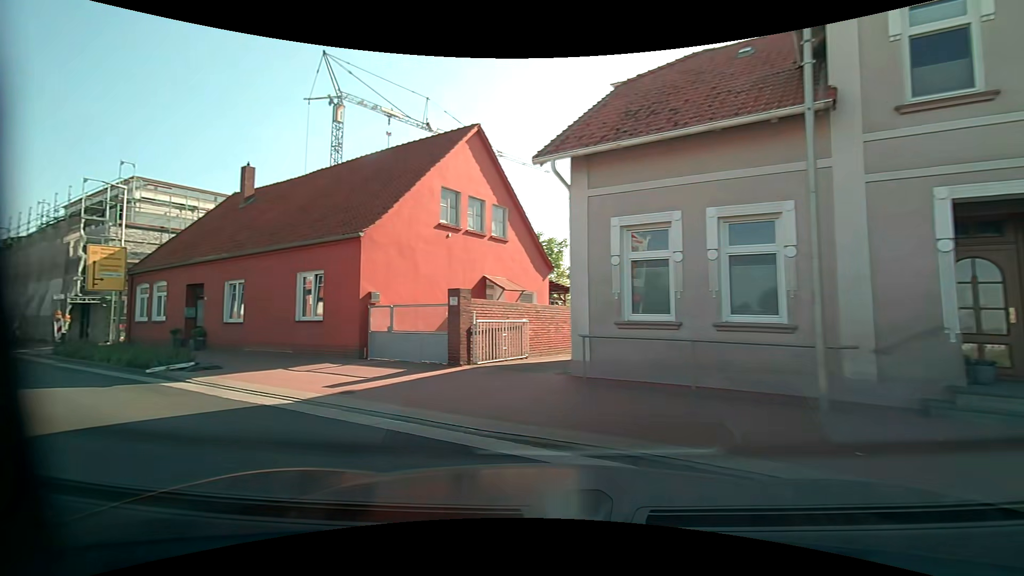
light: Day
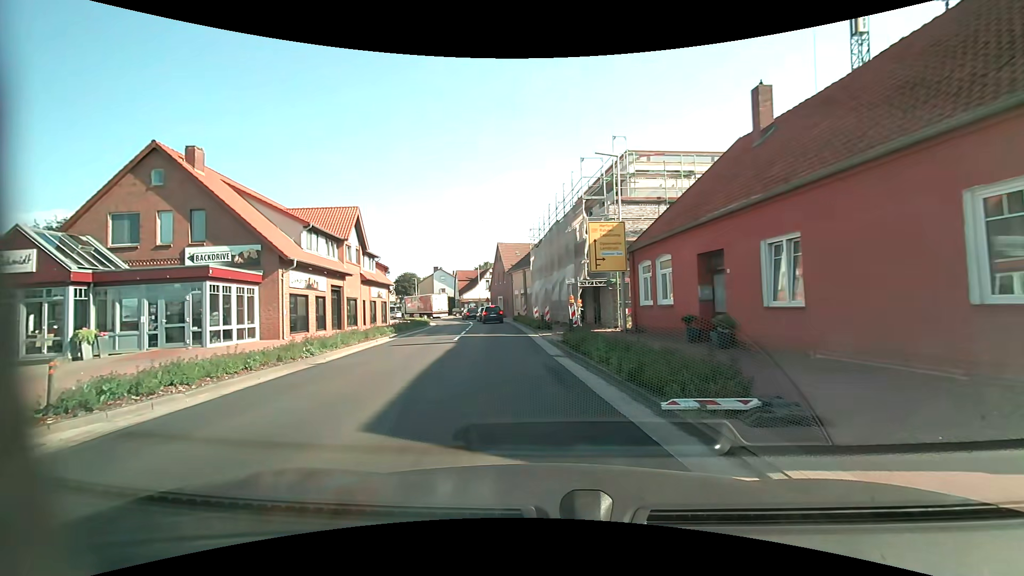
(-5.2, +7.5) m; -58°
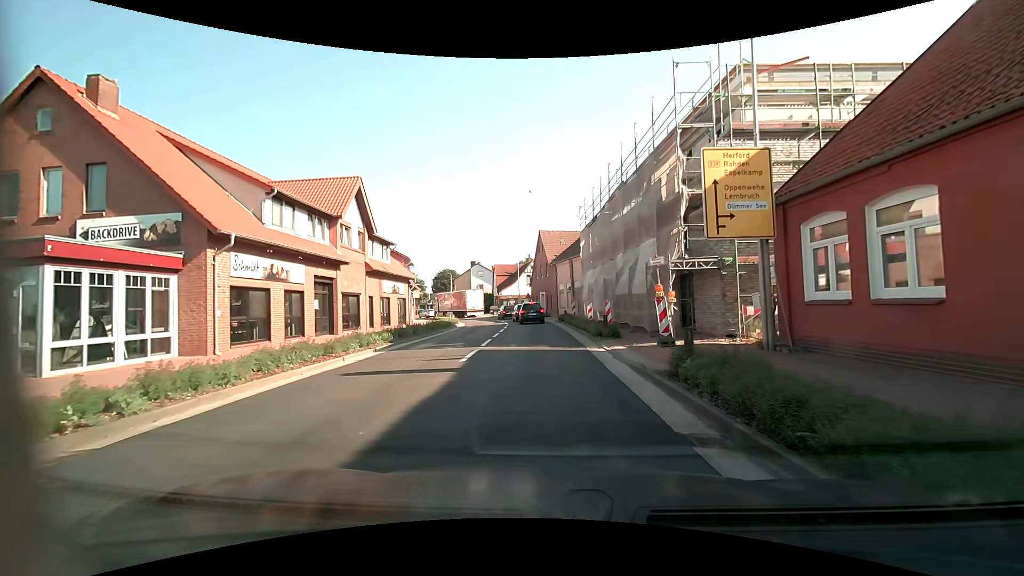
(-0.7, +9.1) m; -5°
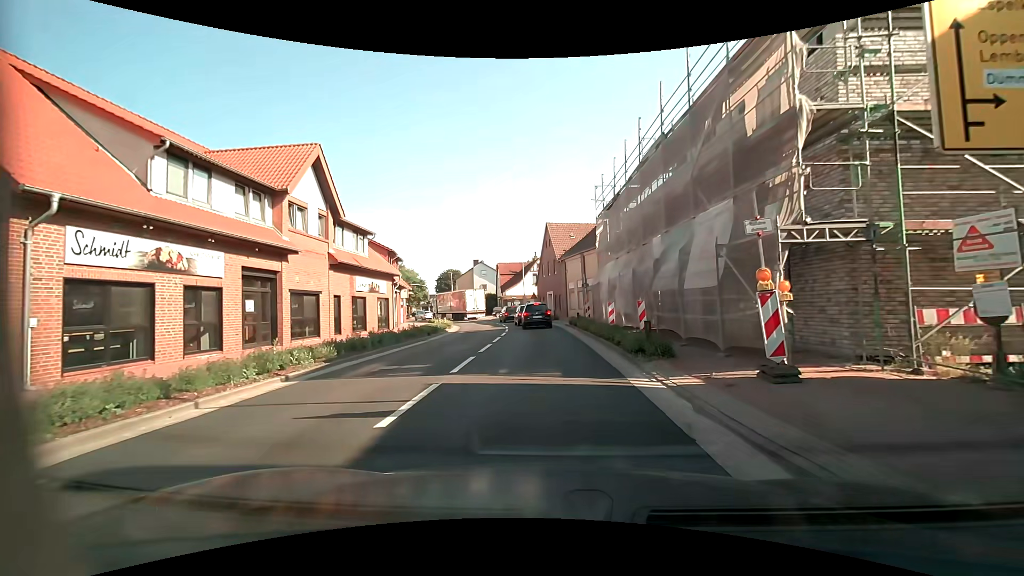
(-0.1, +6.4) m; -1°
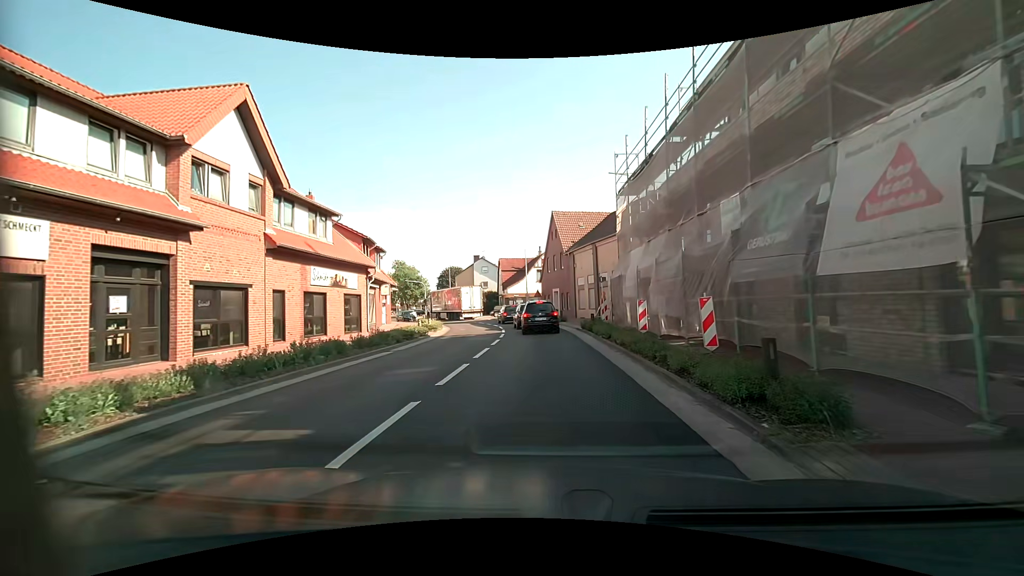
(0.0, +6.2) m; 0°
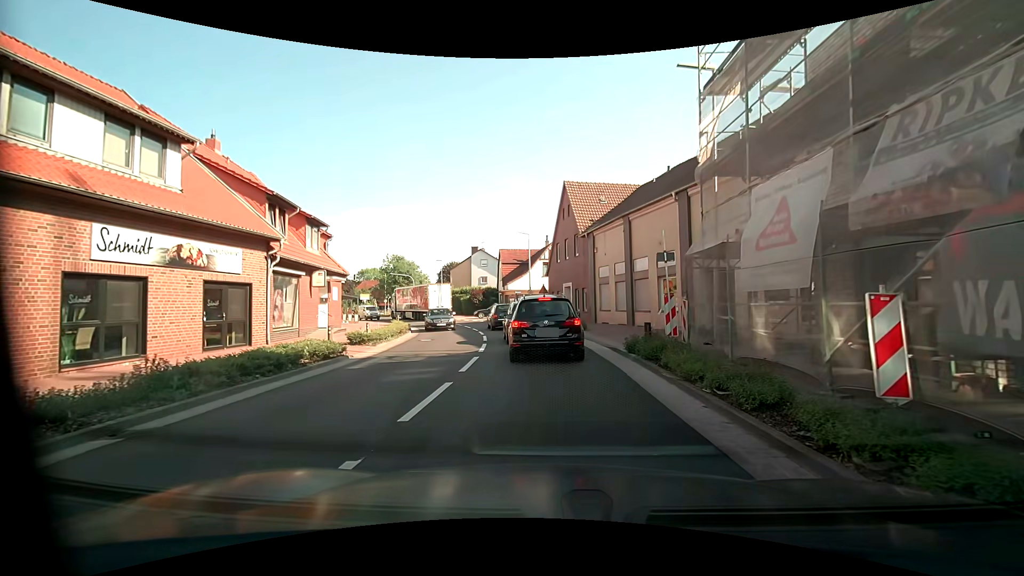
(-0.1, +11.3) m; 0°
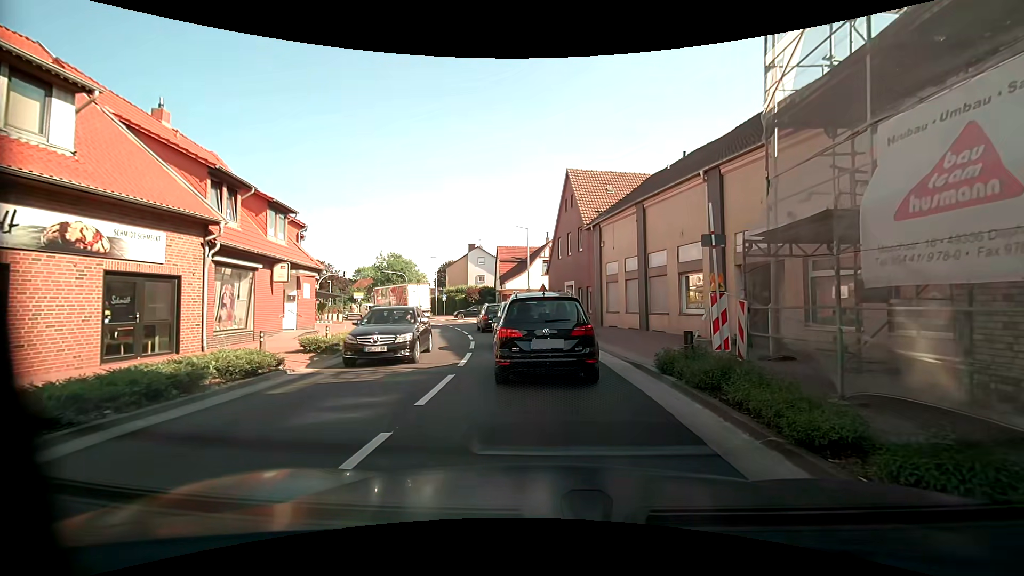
(-0.1, +3.4) m; -1°
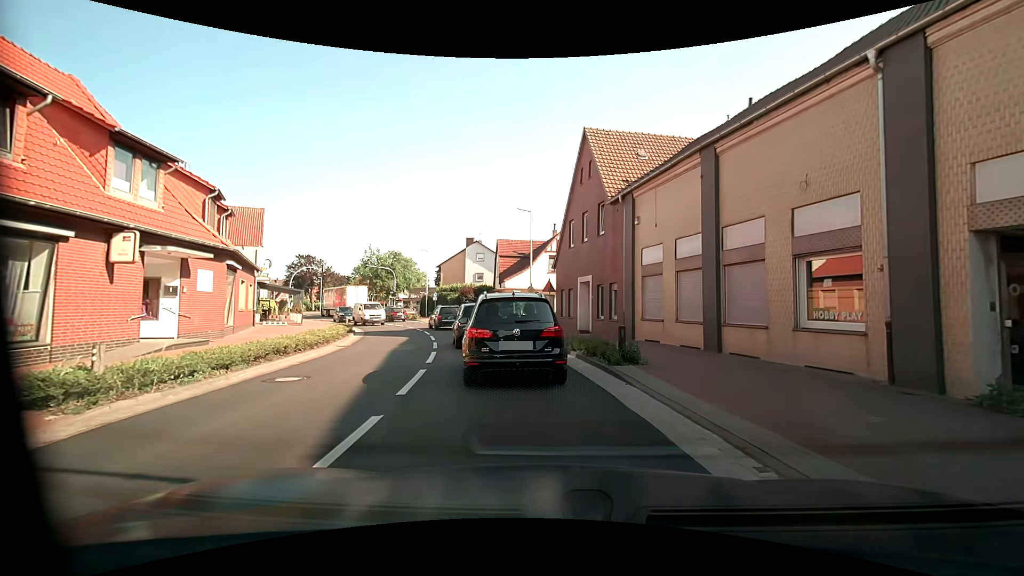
(0.0, +8.3) m; -1°
(0, +10) (-2, +20) (-5, +30) (-8, +39) (-12, +48) (-18, +56) (-23, +65) (-29, +73) (-33, +82) (-35, +92) m
